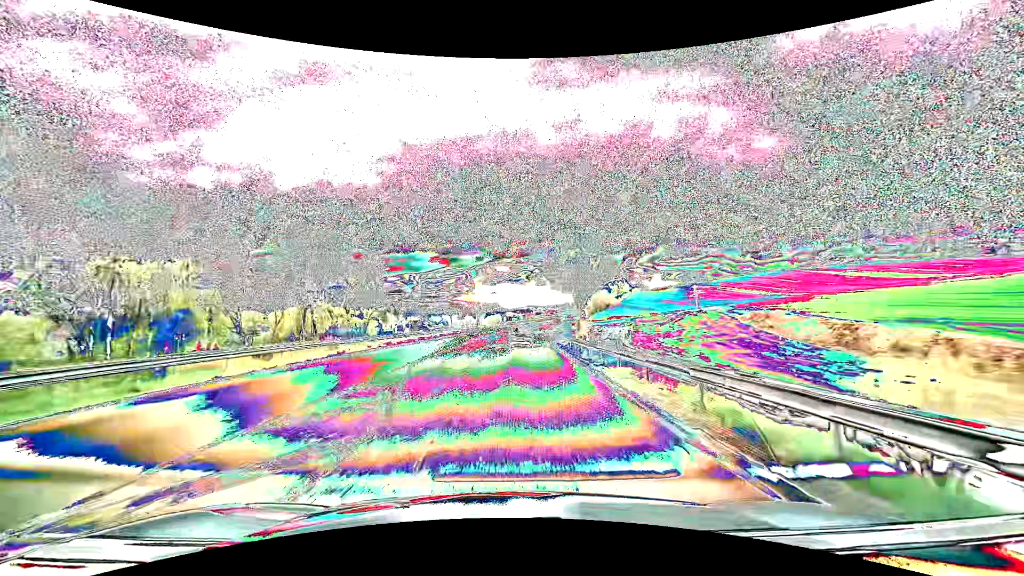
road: primary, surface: asphalt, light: Day
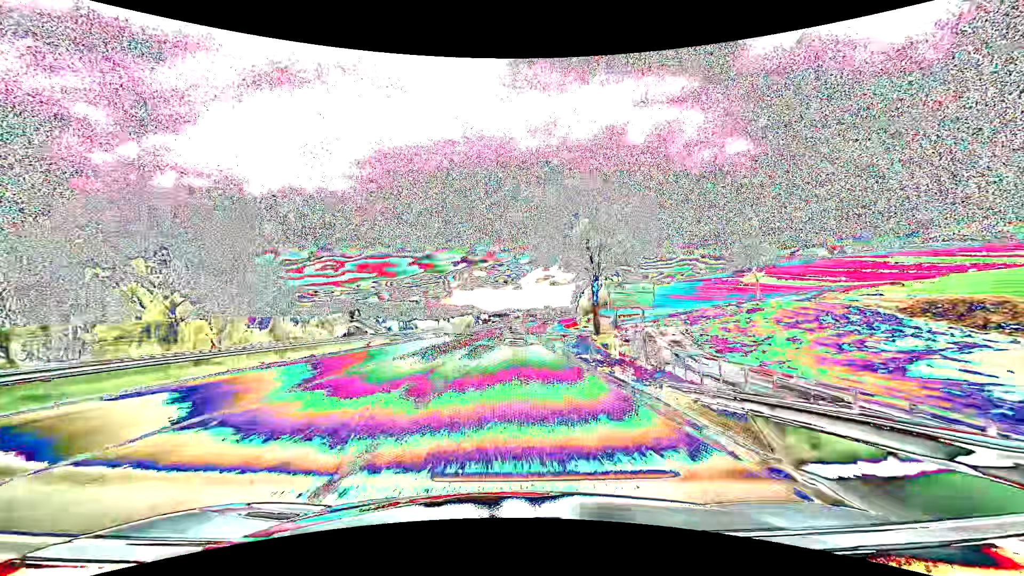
(+1.0, +36.6) m; +3°
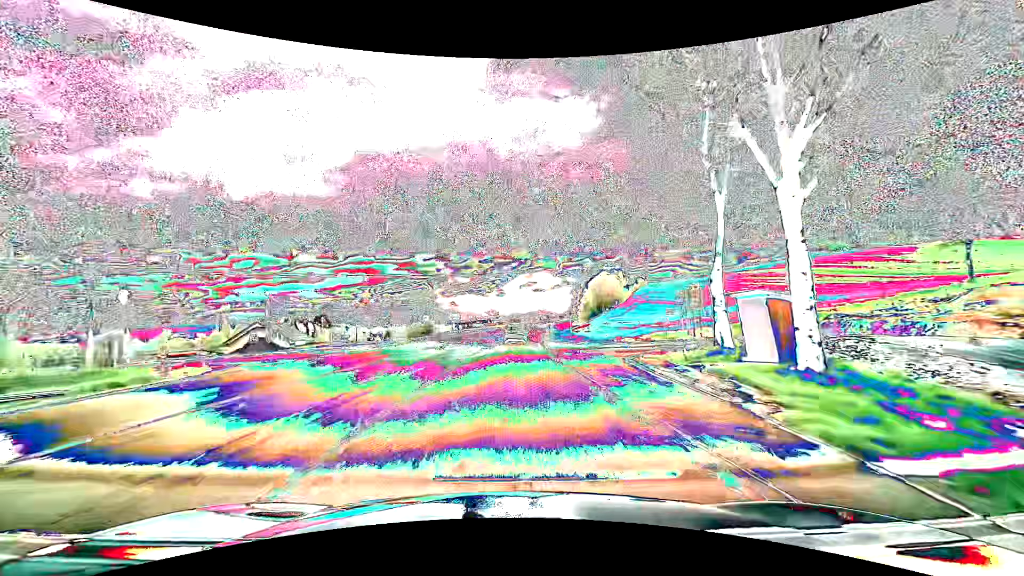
(+0.6, +37.1) m; +2°
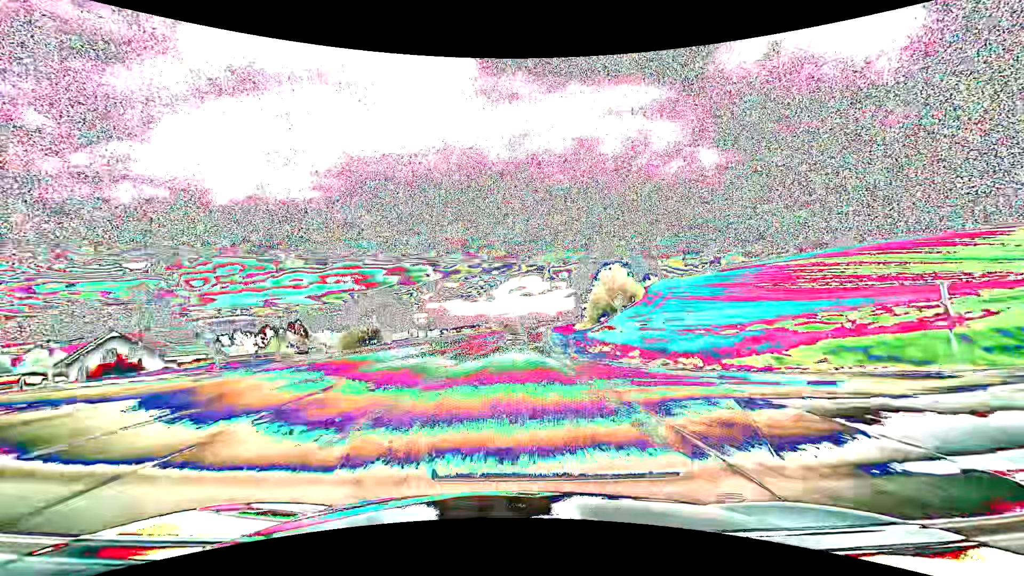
(+0.3, +25.1) m; +1°
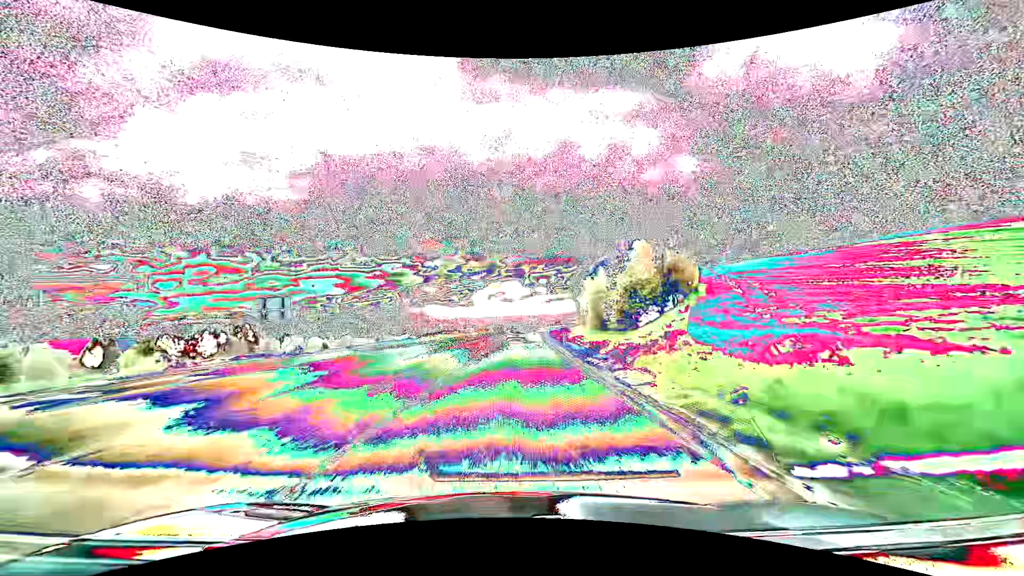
(+0.6, +38.3) m; +2°
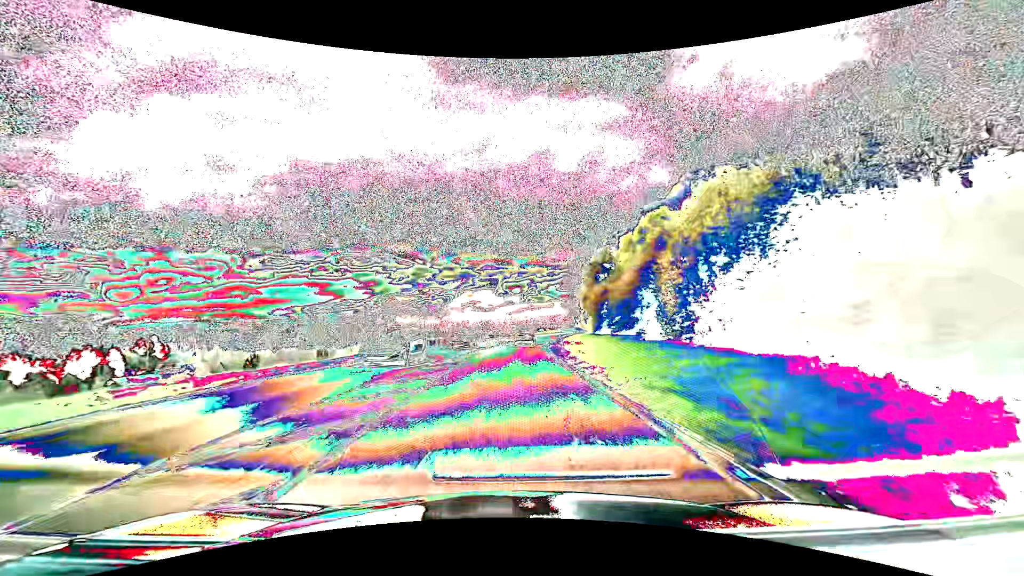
(+1.4, +52.0) m; +3°
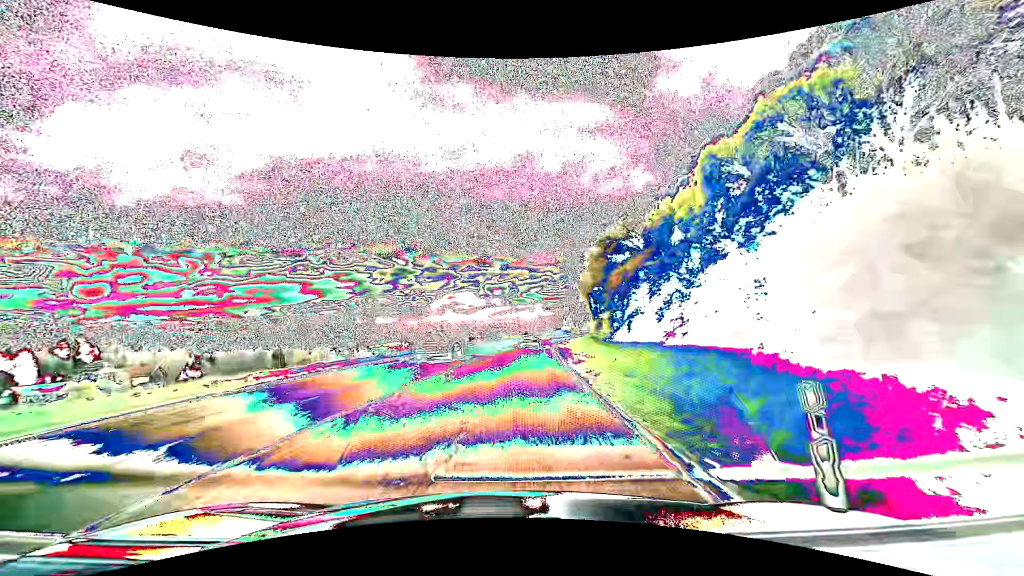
(+0.5, +26.4) m; +2°
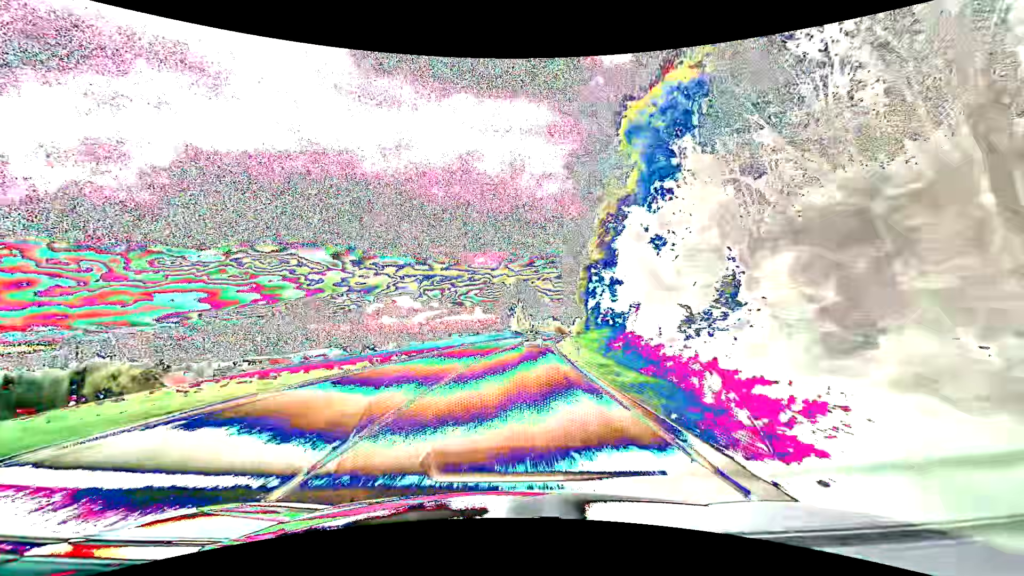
(+4.6, +67.9) m; +7°
(0, +10) (0, +20) (+1, +30) (+1, +40) (+2, +50) (+3, +60) (+4, +70) (+5, +80) (+7, +90) (+8, +100) m
